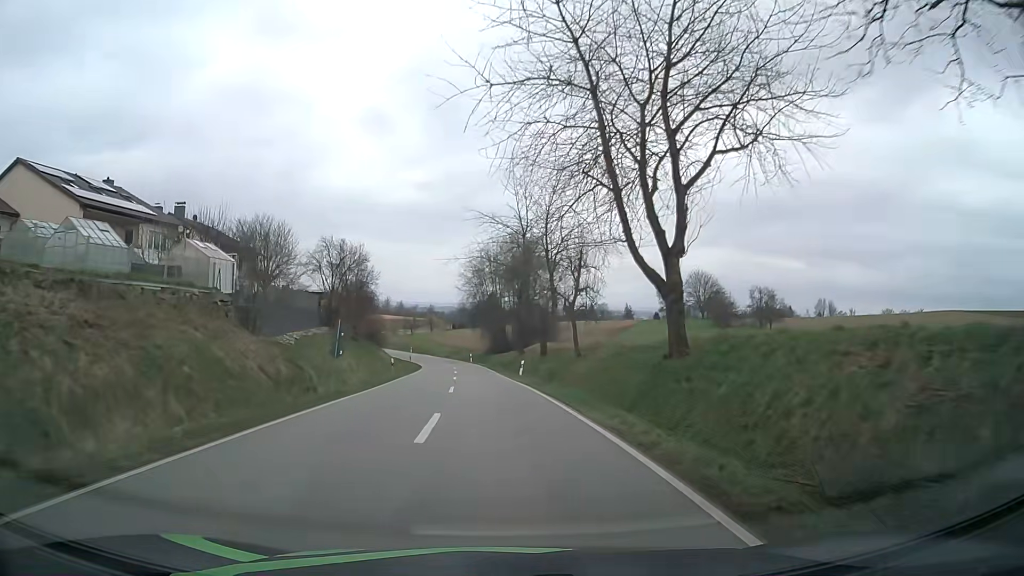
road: tertiary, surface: asphalt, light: Day
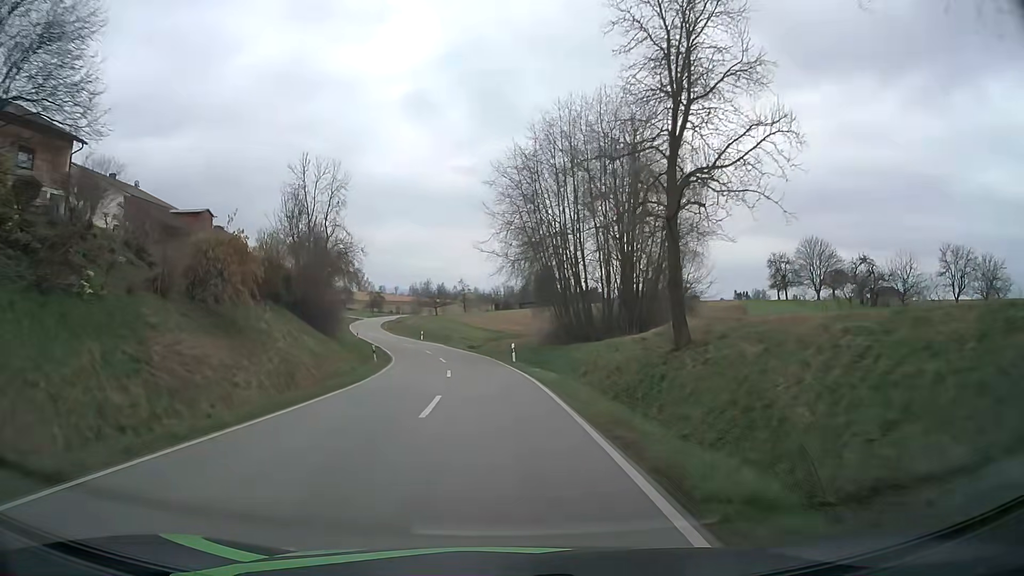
(-1.9, +44.9) m; -5°
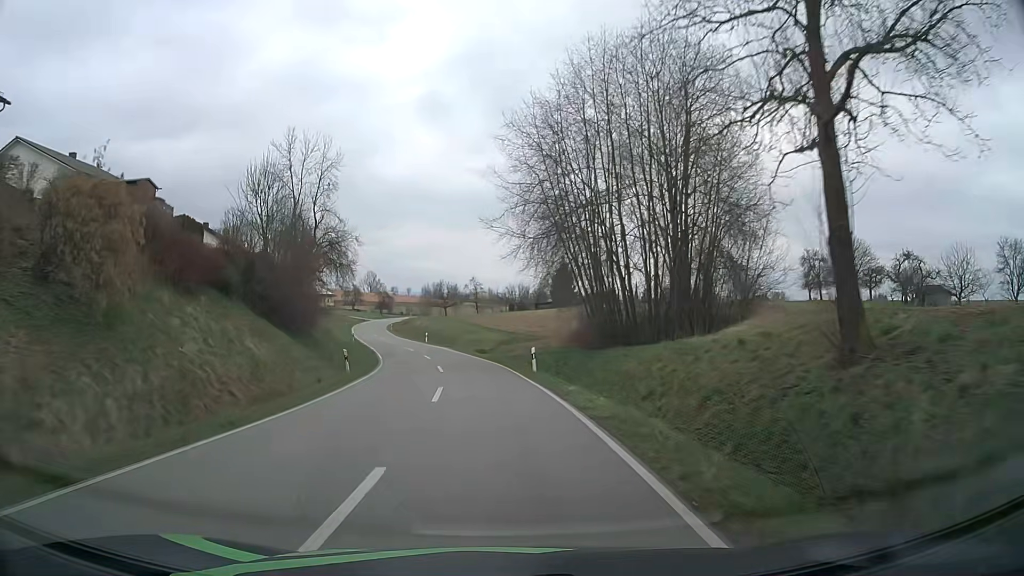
(0.0, +9.0) m; -1°
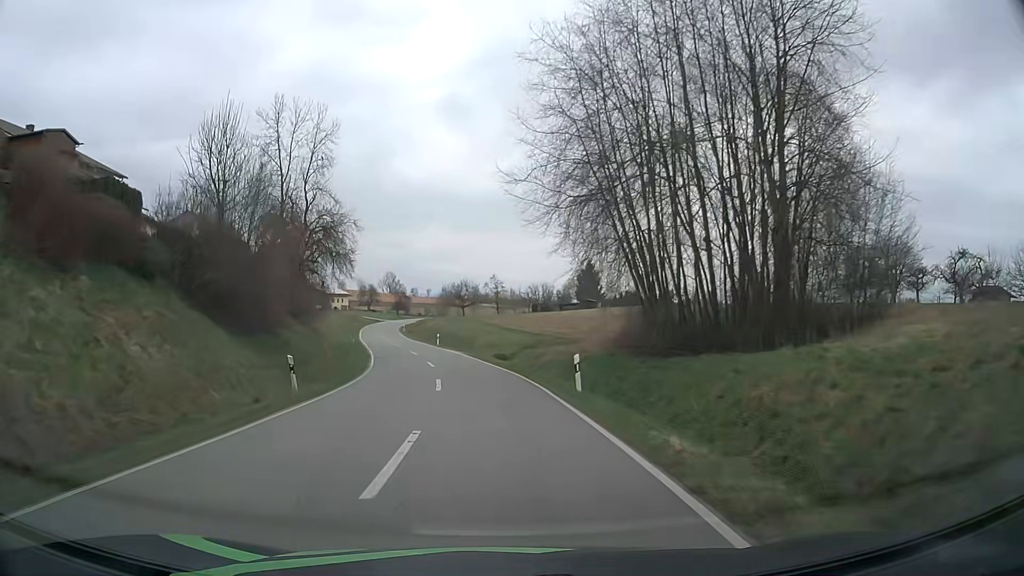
(-0.1, +9.1) m; -2°
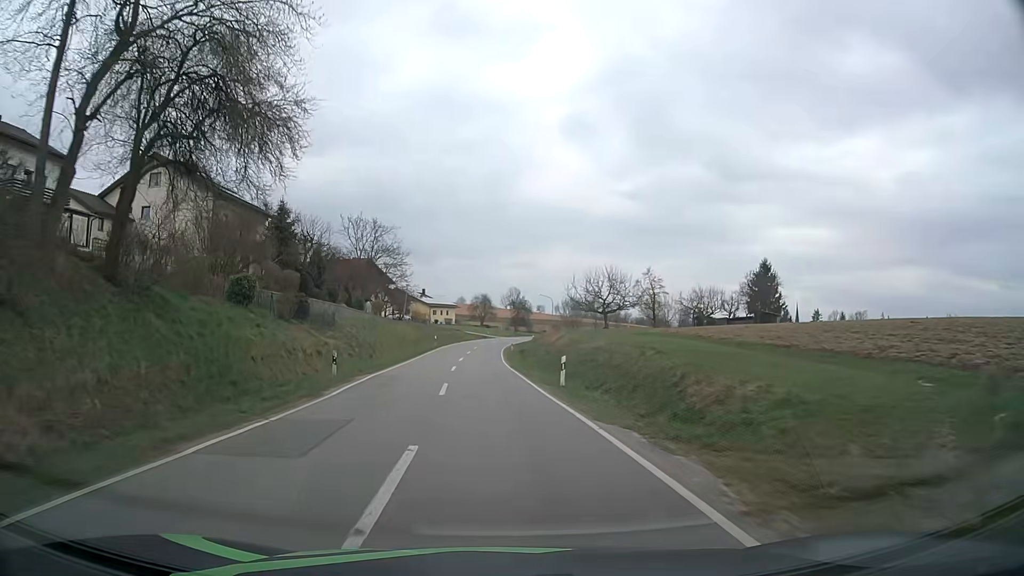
(-3.3, +37.0) m; -11°
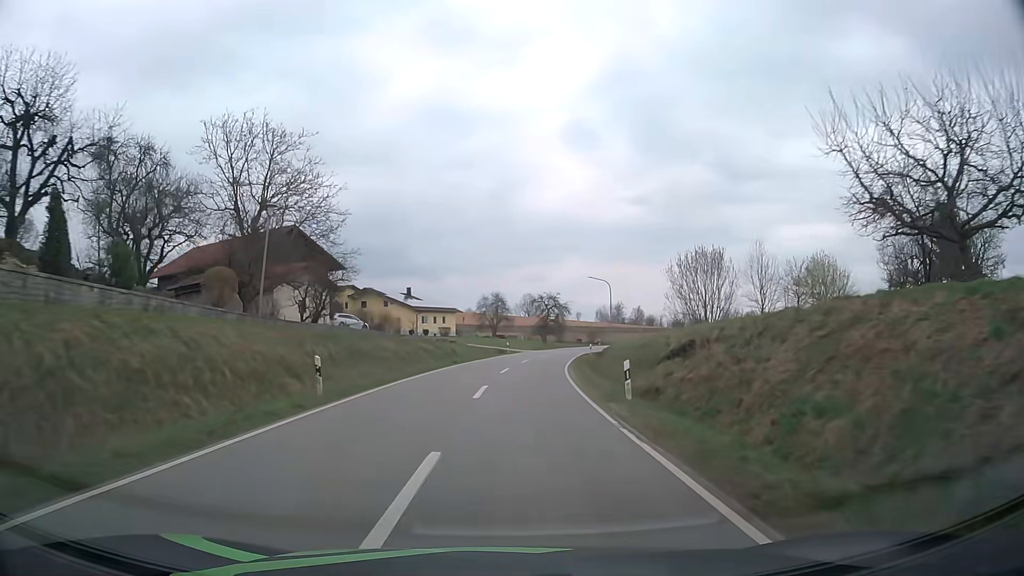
(-1.9, +48.4) m; -1°
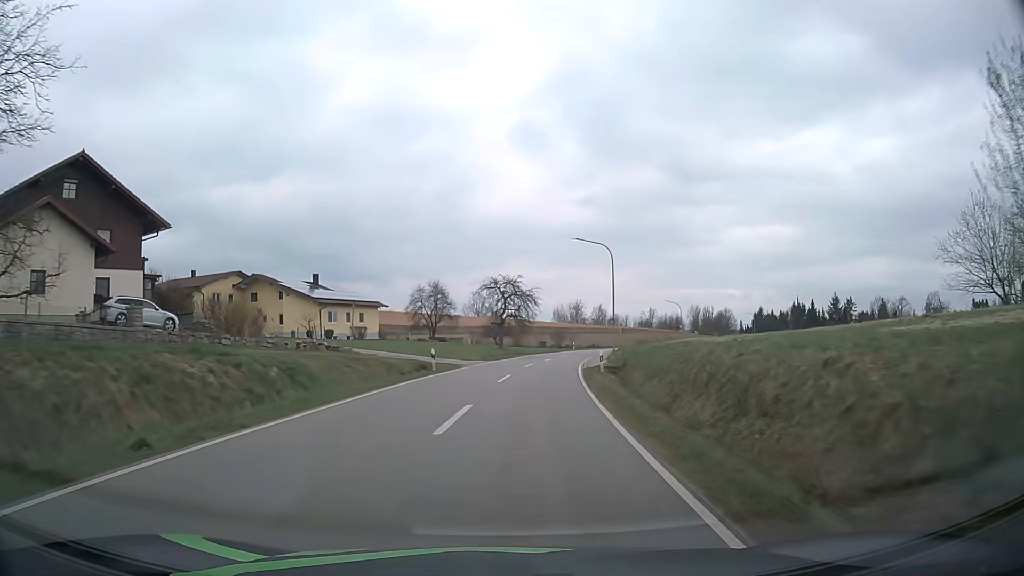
(+1.1, +29.4) m; +4°
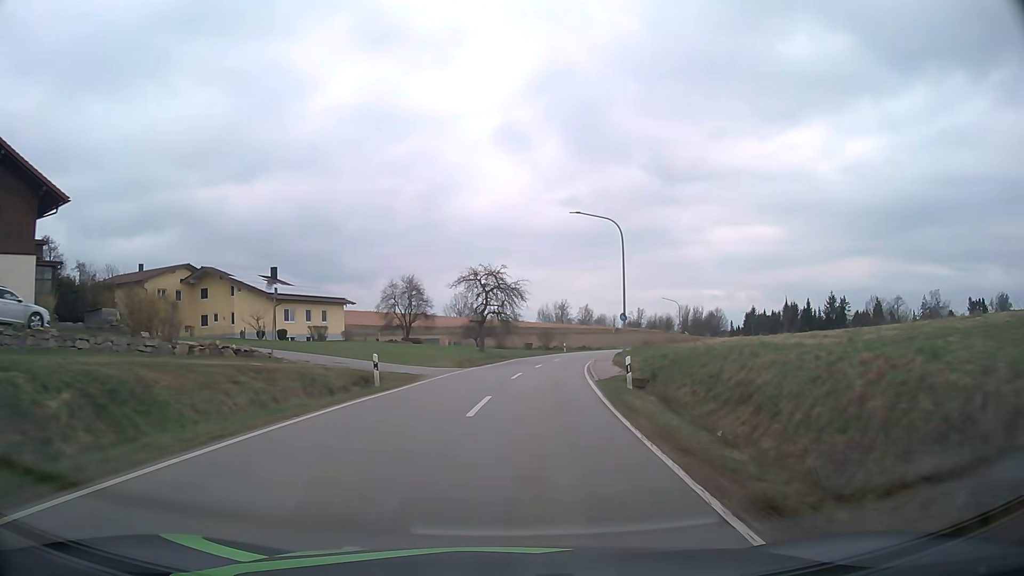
(+0.1, +9.6) m; +1°
(0, +10) (+1, +20) (+2, +30) (+3, +40) (+5, +50) (+7, +59) (+10, +69) (+13, +79) (+16, +88) (+20, +97) m
